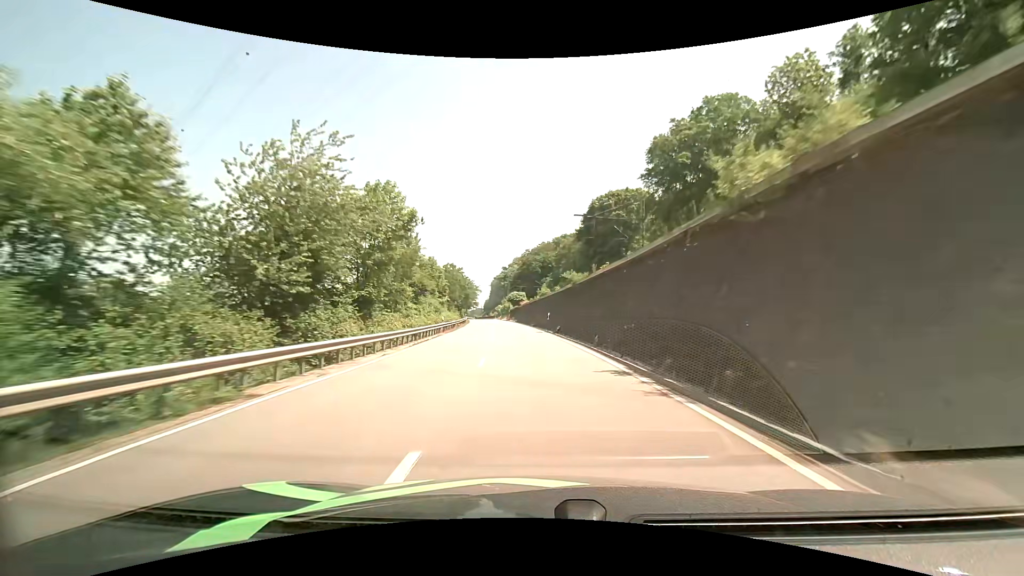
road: primary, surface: asphalt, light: Day
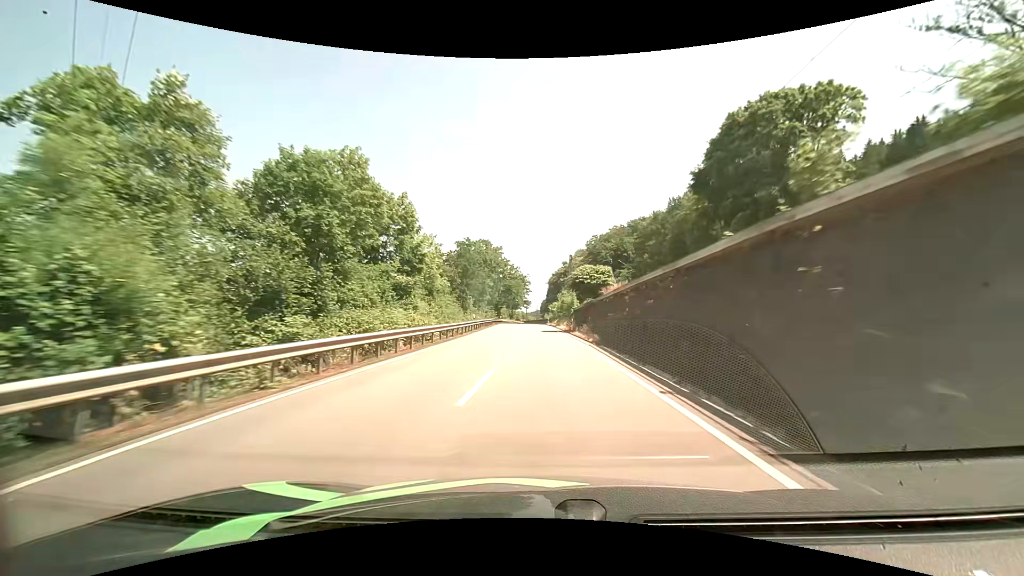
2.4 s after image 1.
(-3.3, +53.3) m; -7°
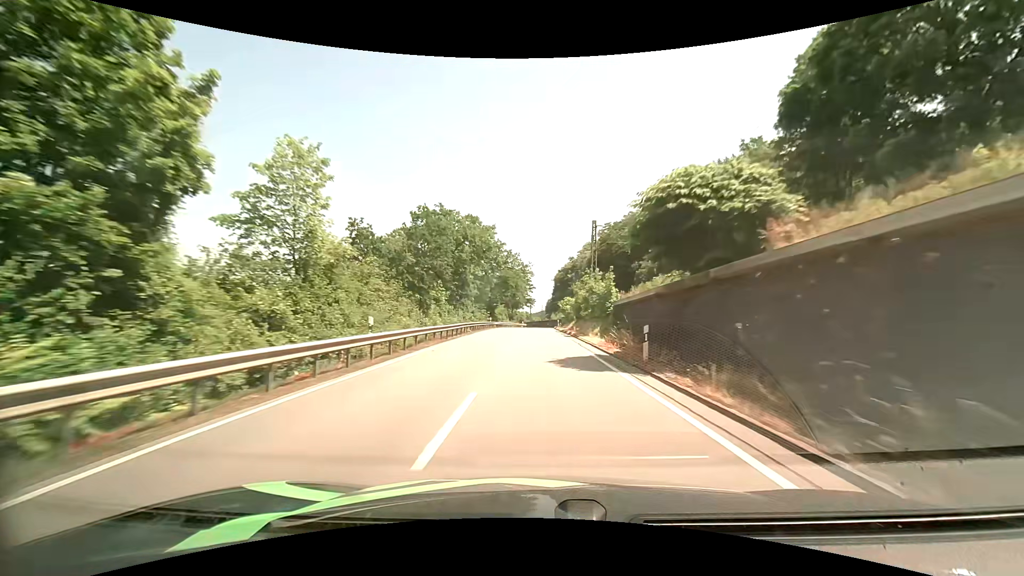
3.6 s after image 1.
(0.0, +26.6) m; 0°
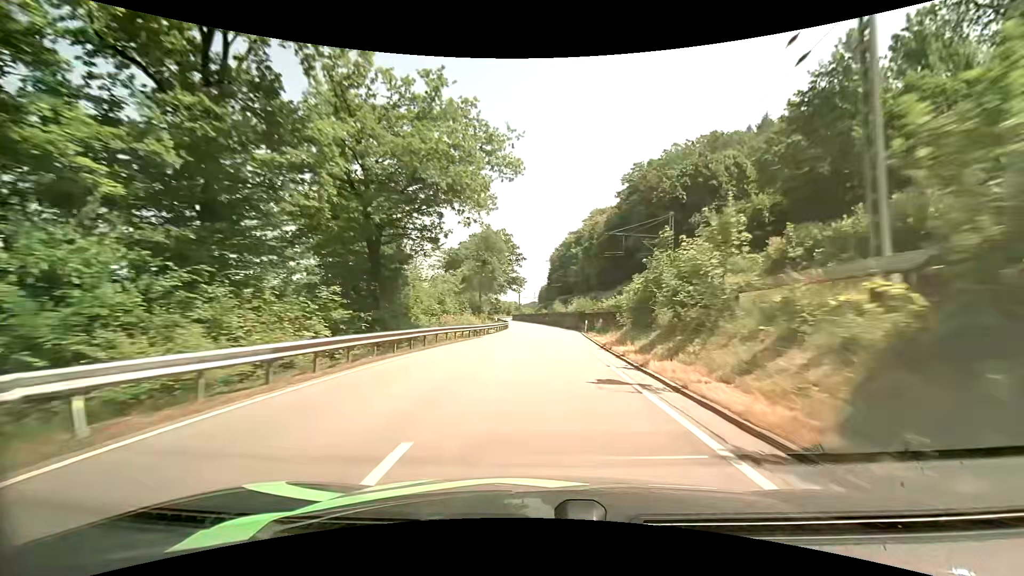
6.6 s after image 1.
(-0.6, +63.0) m; +1°
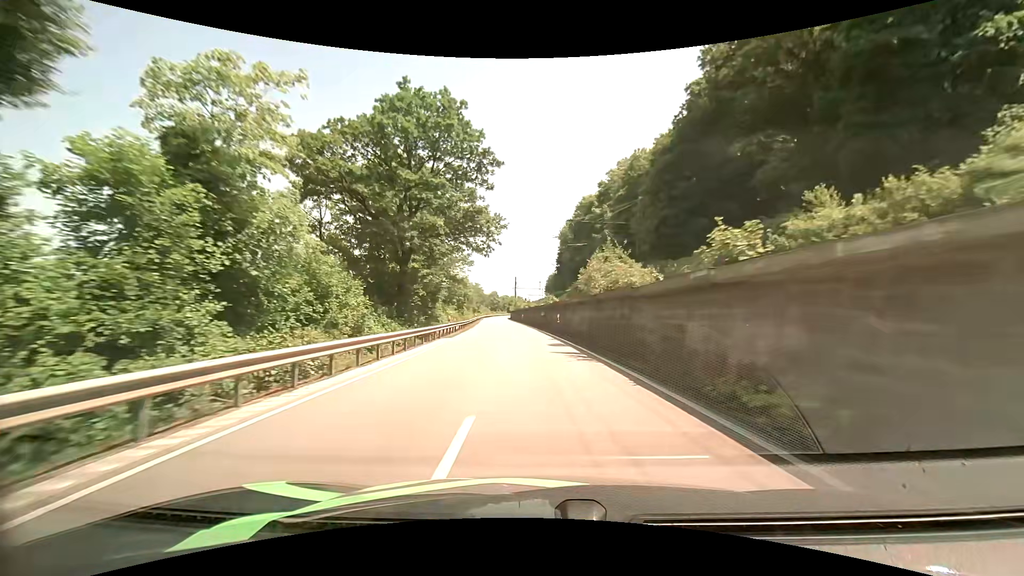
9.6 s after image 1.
(+1.2, +58.3) m; 0°
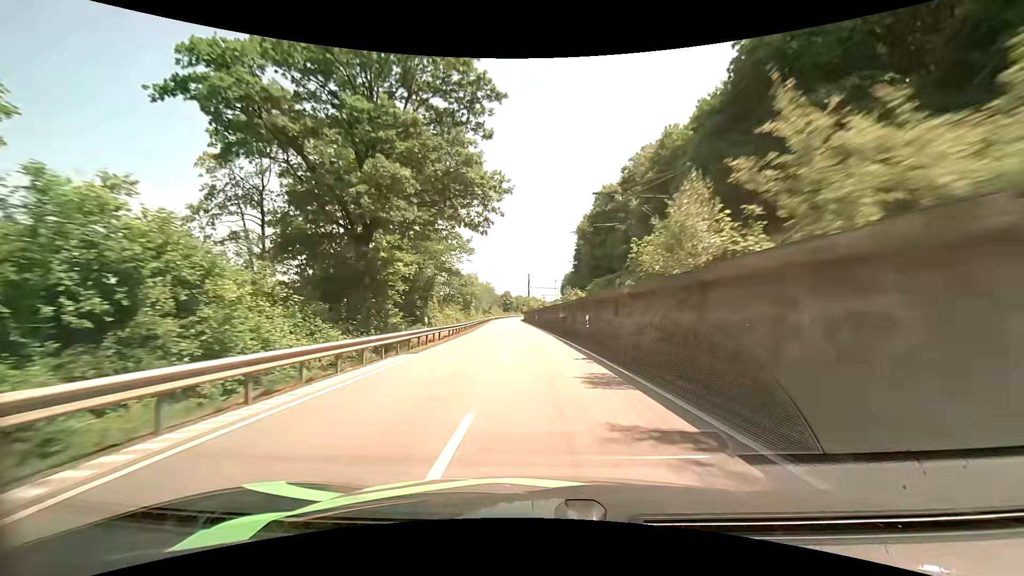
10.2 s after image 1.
(-0.2, +11.7) m; -2°
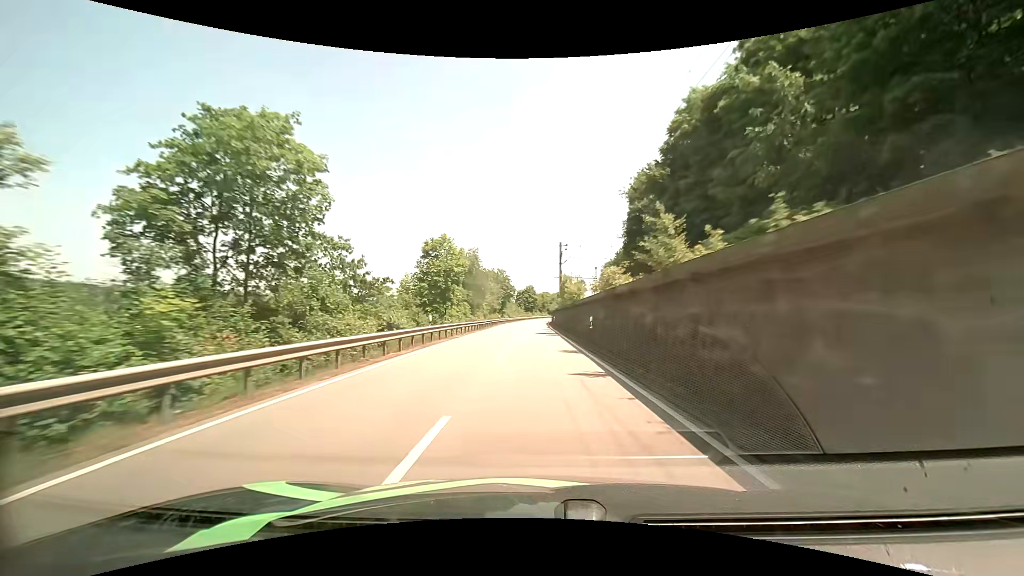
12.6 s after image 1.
(-1.4, +48.1) m; -3°
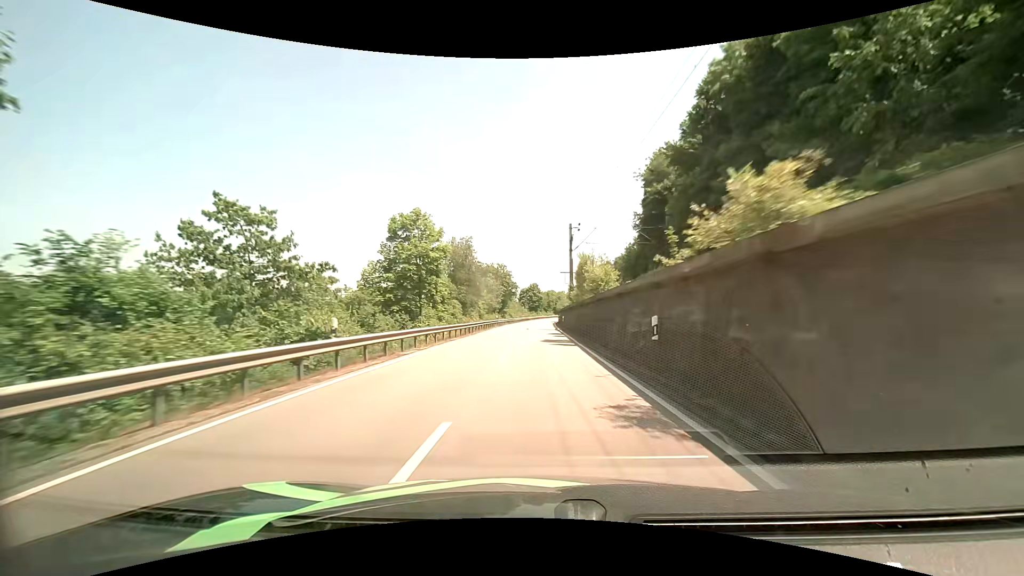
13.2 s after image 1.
(+0.1, +12.3) m; 0°
(0, +10) (0, +20) (0, +30) (0, +40) (0, +50) (0, +60) (0, +70) (0, +80) (+1, +90) (+1, +100) m
